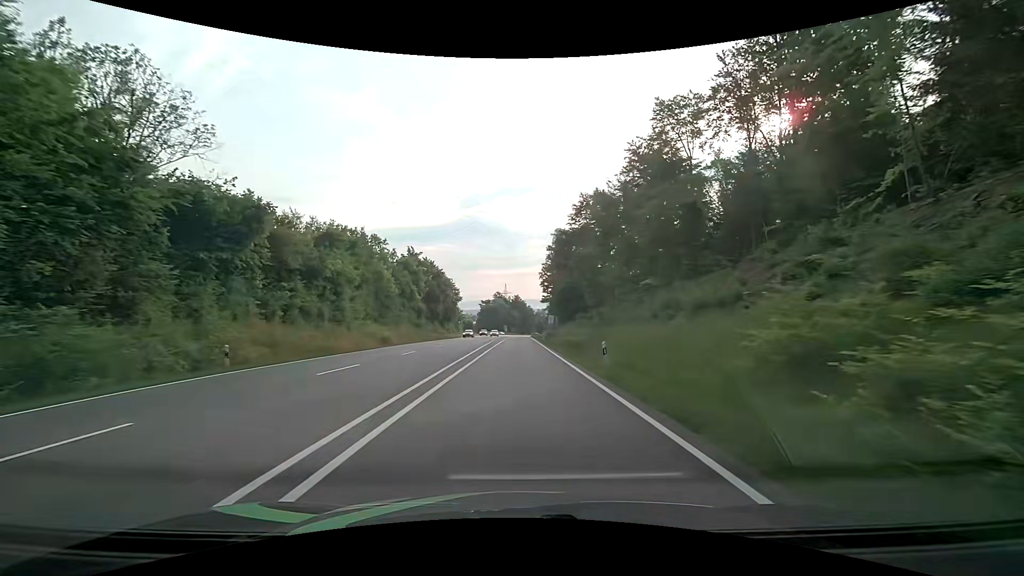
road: secondary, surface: asphalt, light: Day
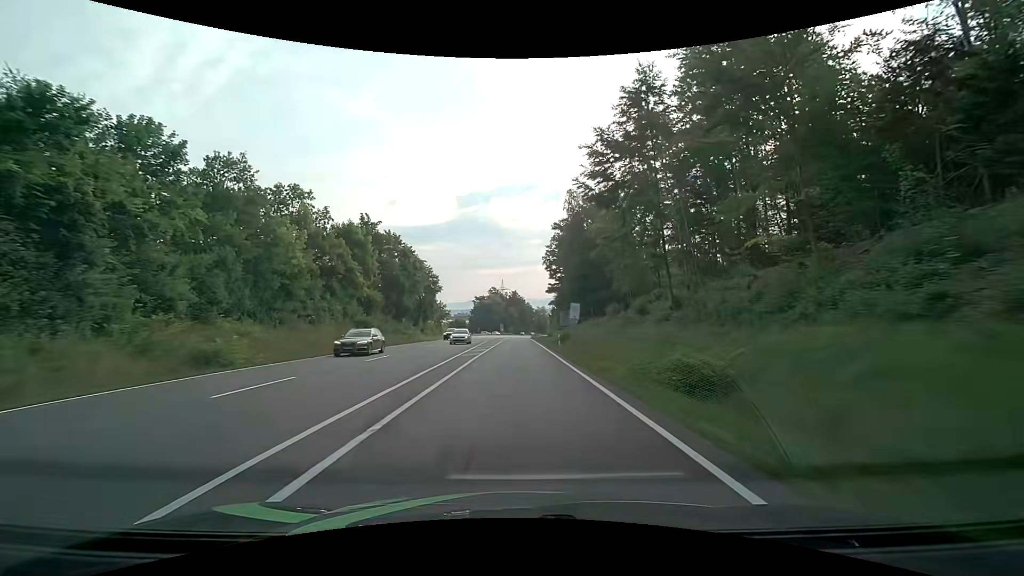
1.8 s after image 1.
(+1.0, +27.6) m; +3°
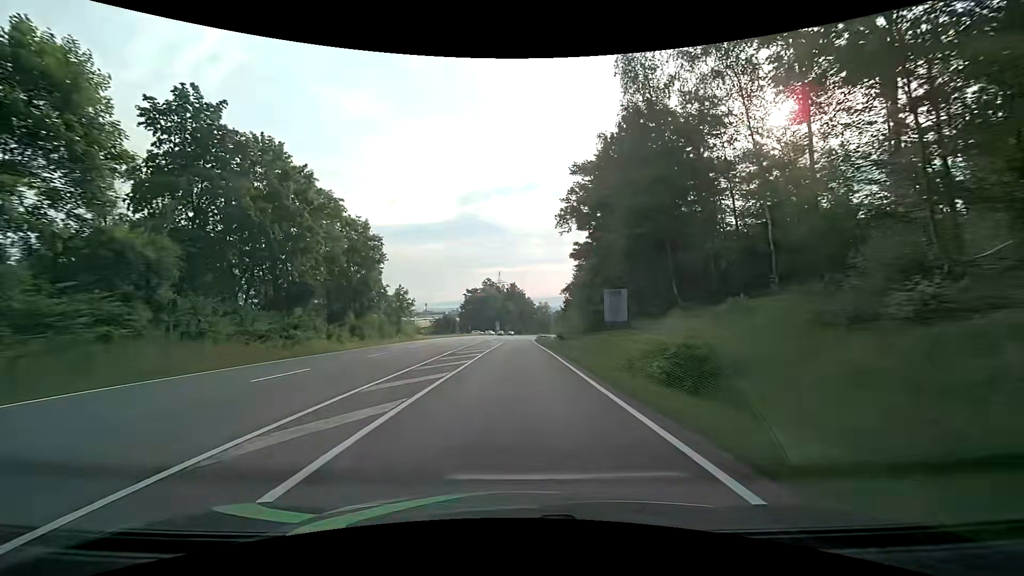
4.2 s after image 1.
(-0.1, +36.7) m; 0°
